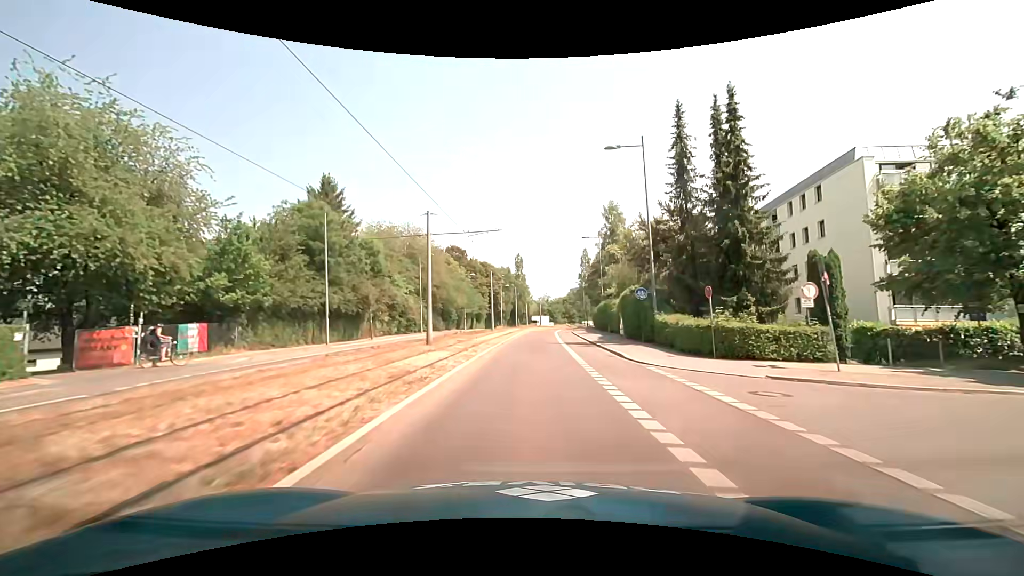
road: secondary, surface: asphalt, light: Day
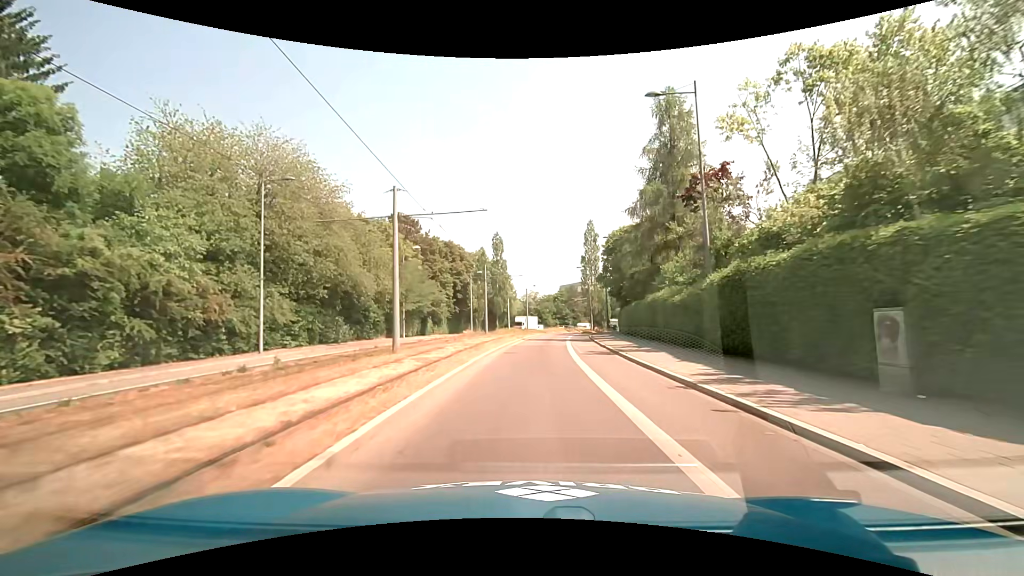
(+0.4, +36.2) m; +1°
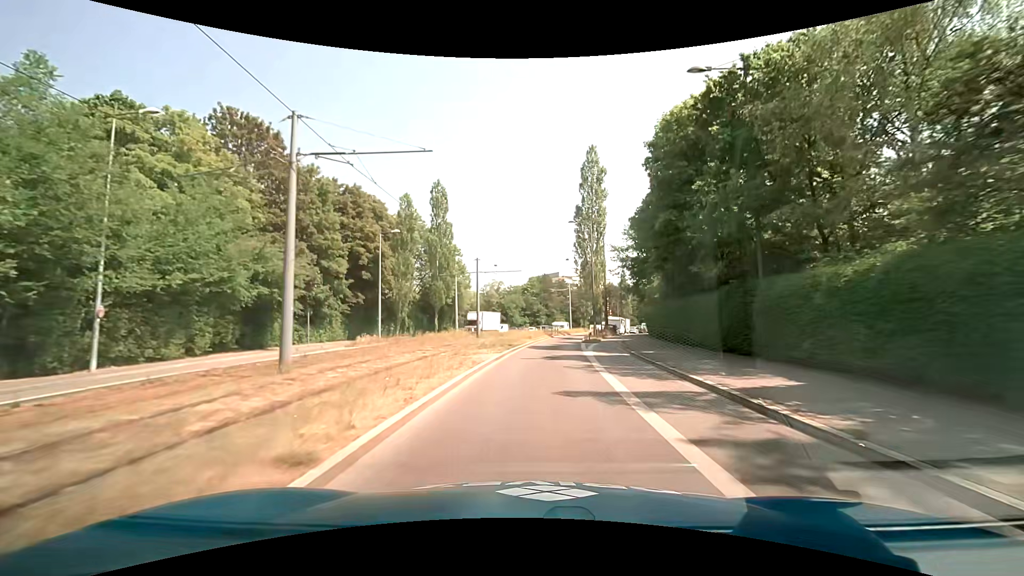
(+1.1, +36.5) m; +4°
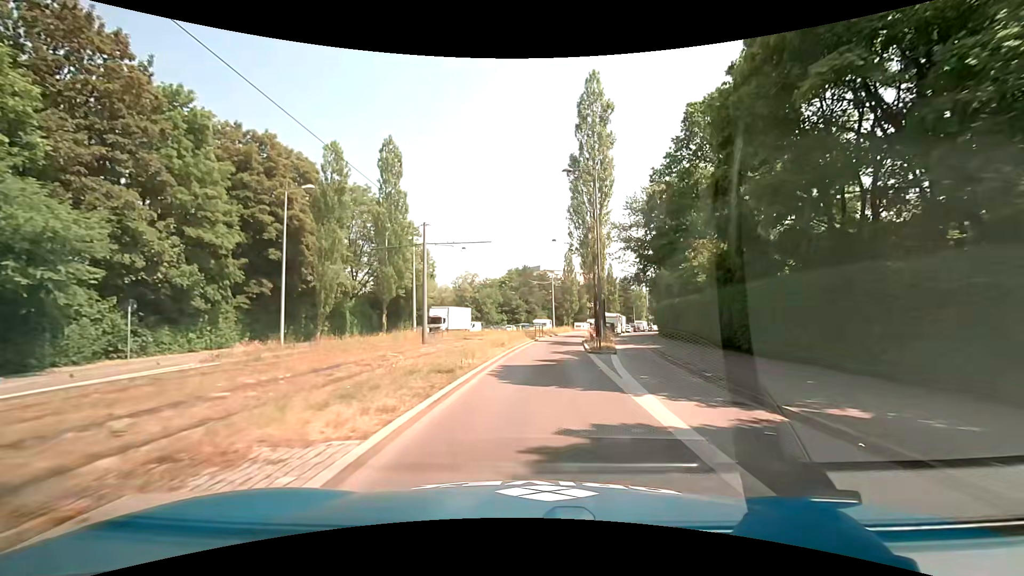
(+0.2, +14.7) m; +2°
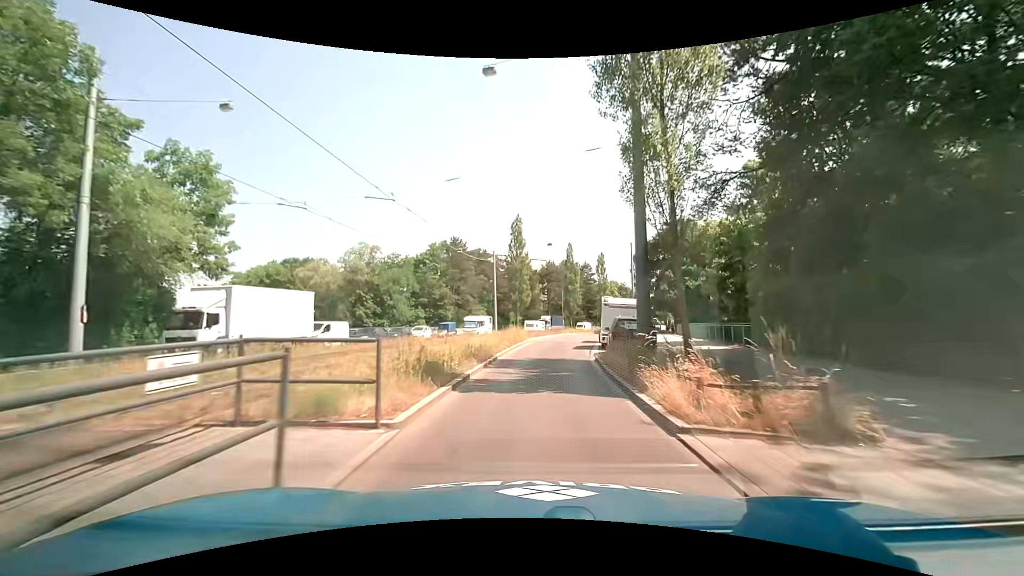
(+2.2, +36.8) m; +8°
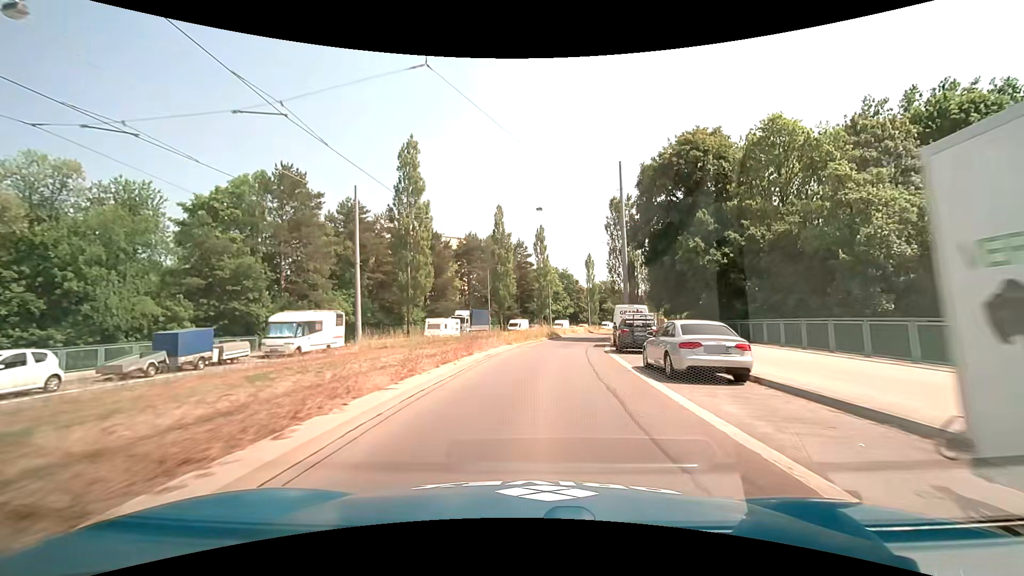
(+1.6, +36.9) m; +7°
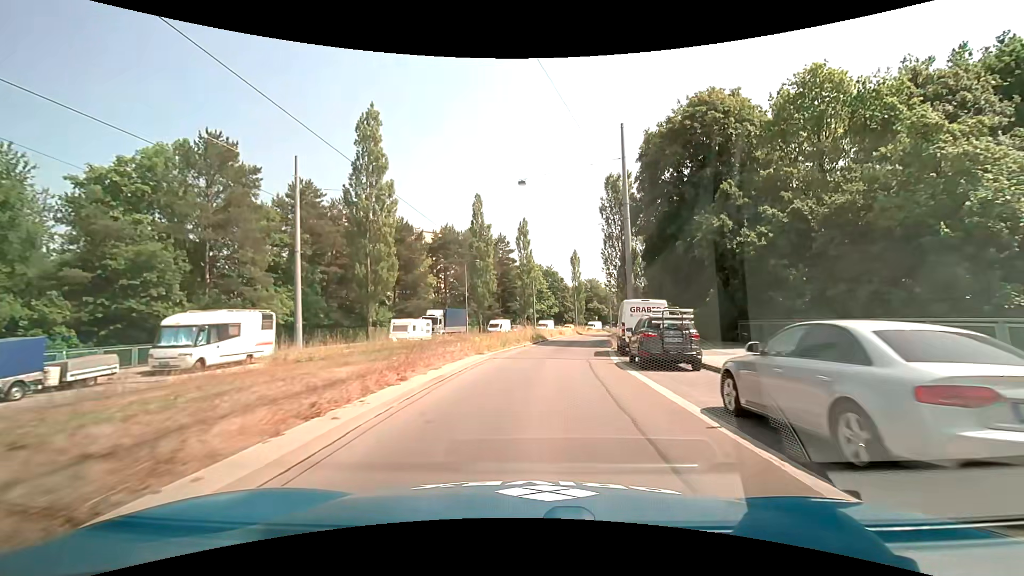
(+0.1, +7.4) m; +2°
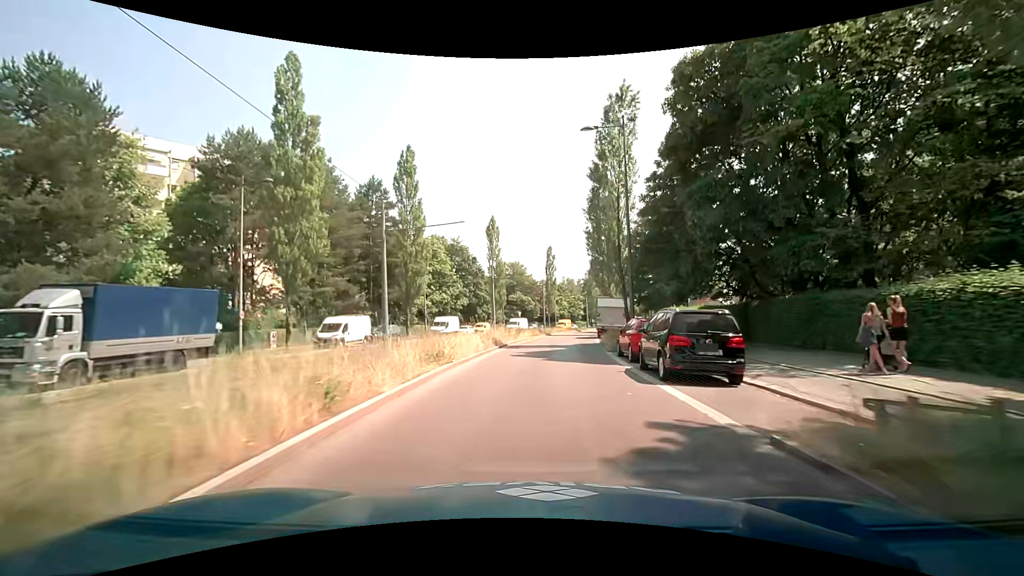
(+3.2, +36.7) m; +9°
(0, +10) (+1, +20) (+2, +30) (+3, +40) (+4, +50) (+6, +60) (+8, +69) (+11, +79) (+14, +89) (+17, +98) m
